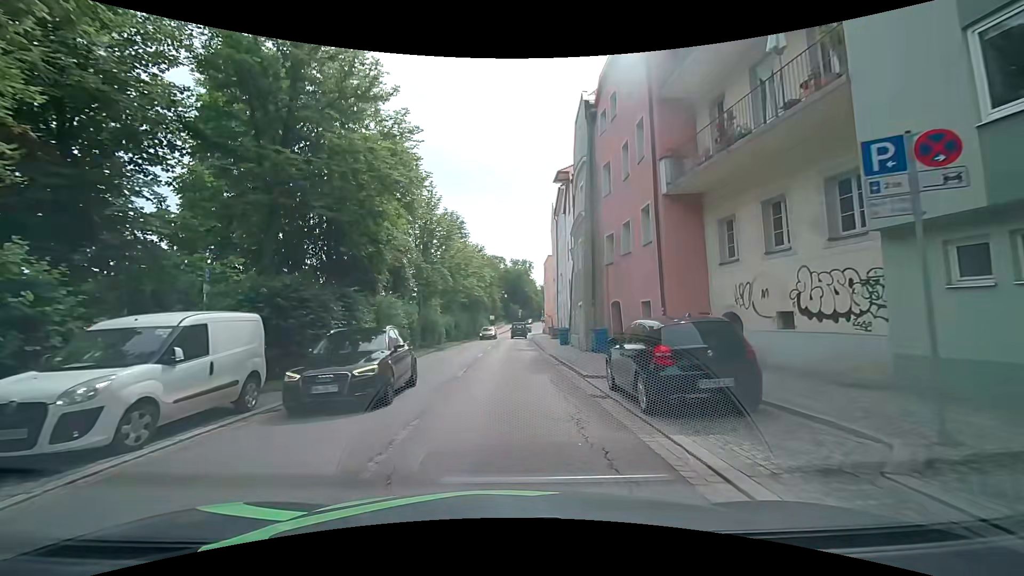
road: primary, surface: asphalt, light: Day
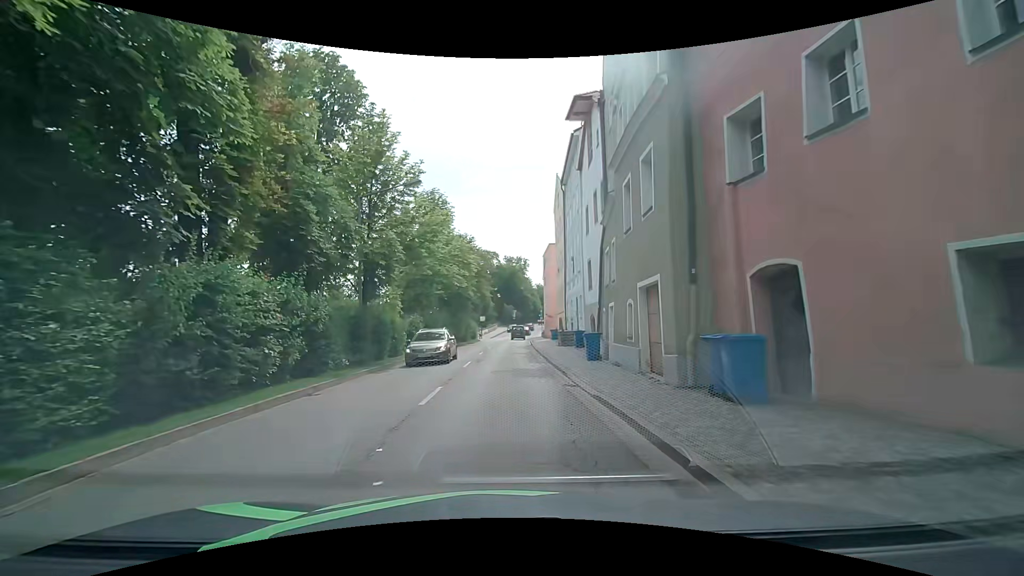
(+0.4, +13.4) m; +1°
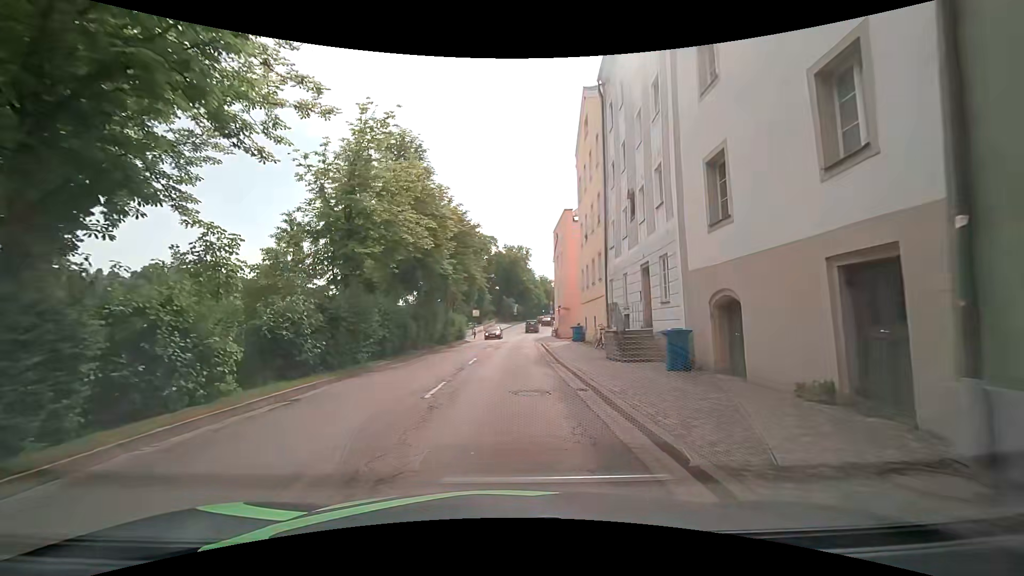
(+0.3, +17.8) m; +3°
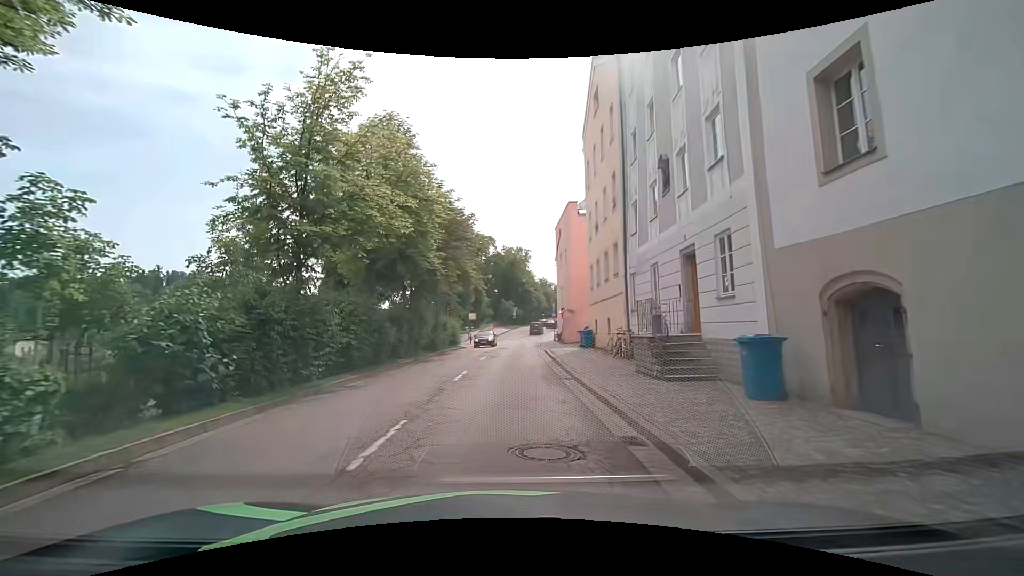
(-0.1, +4.4) m; -1°
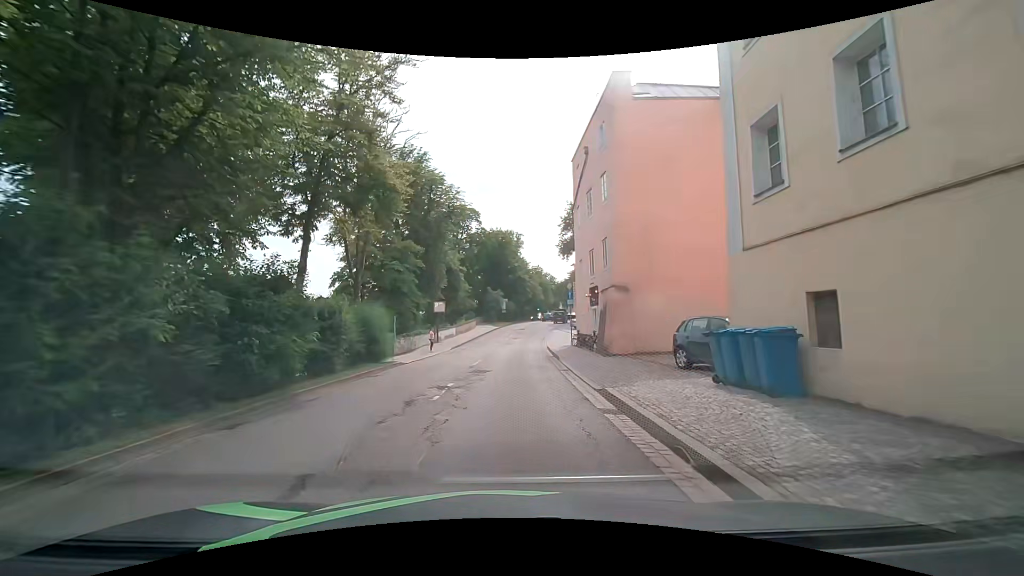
(+0.1, +22.2) m; +2°
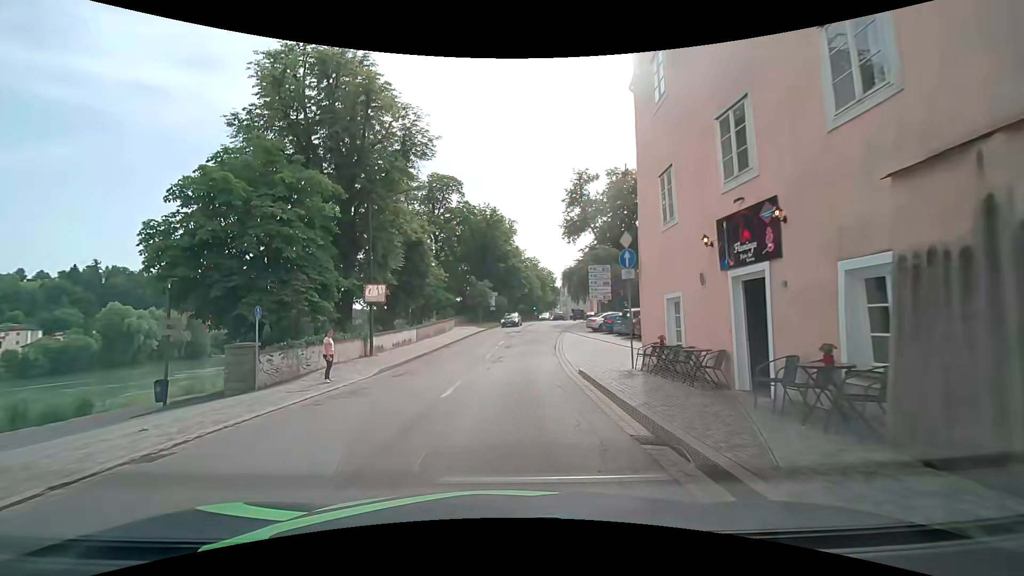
(-0.1, +17.8) m; -1°
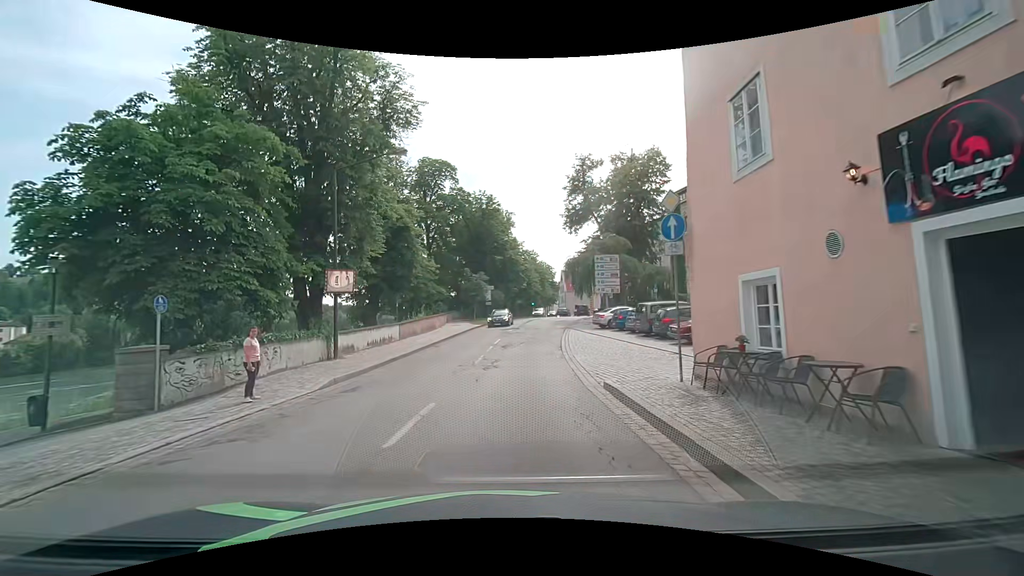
(+0.1, +4.5) m; +2°
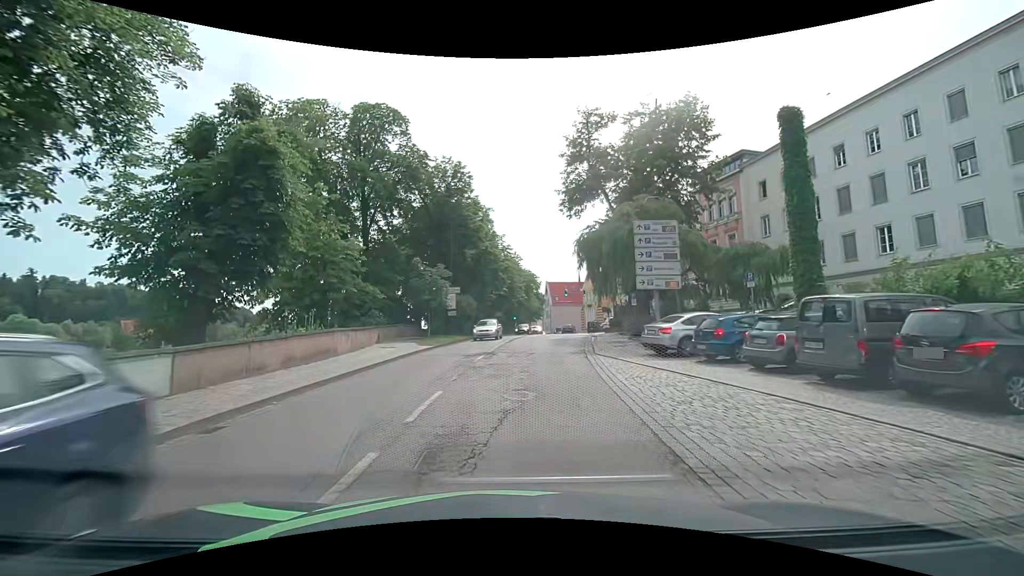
(+0.1, +18.0) m; +2°
(0, +10) (+1, +20) (+1, +30) (+2, +40) (+3, +50) (+5, +60) (+7, +70) (+10, +79) (+11, +89) (+10, +99) m
